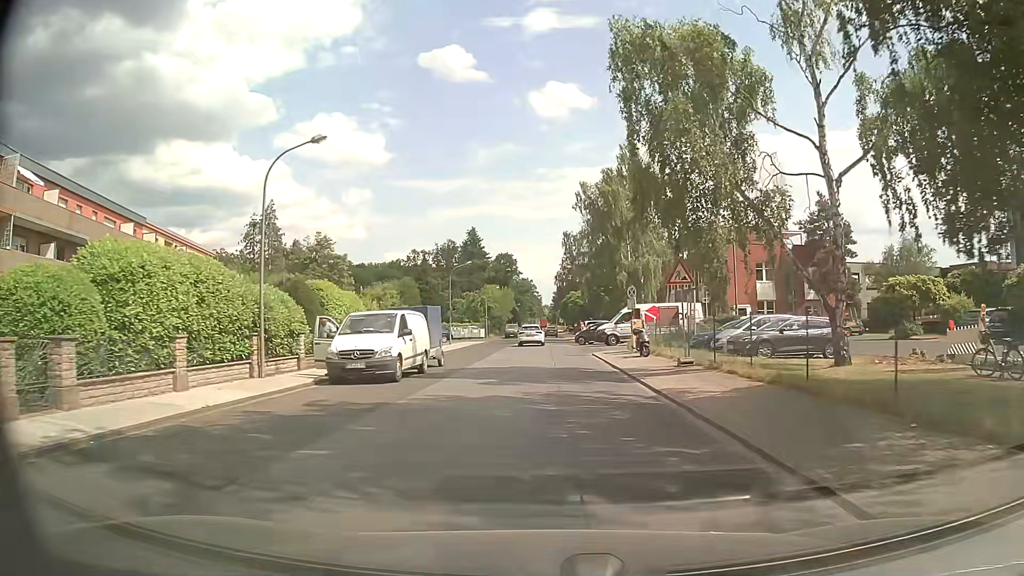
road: unclassified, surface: asphalt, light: Day
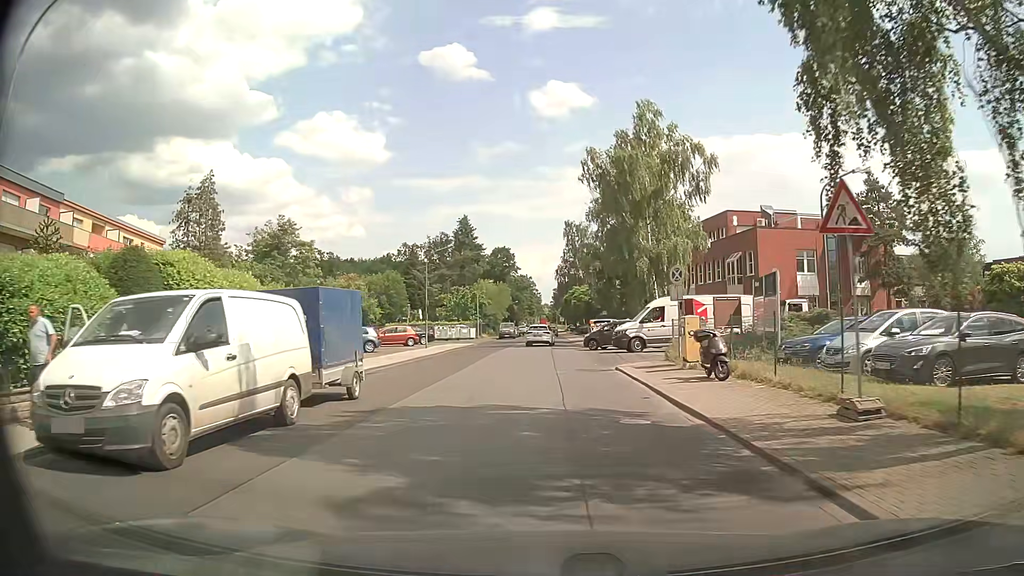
(0.0, +11.0) m; 0°
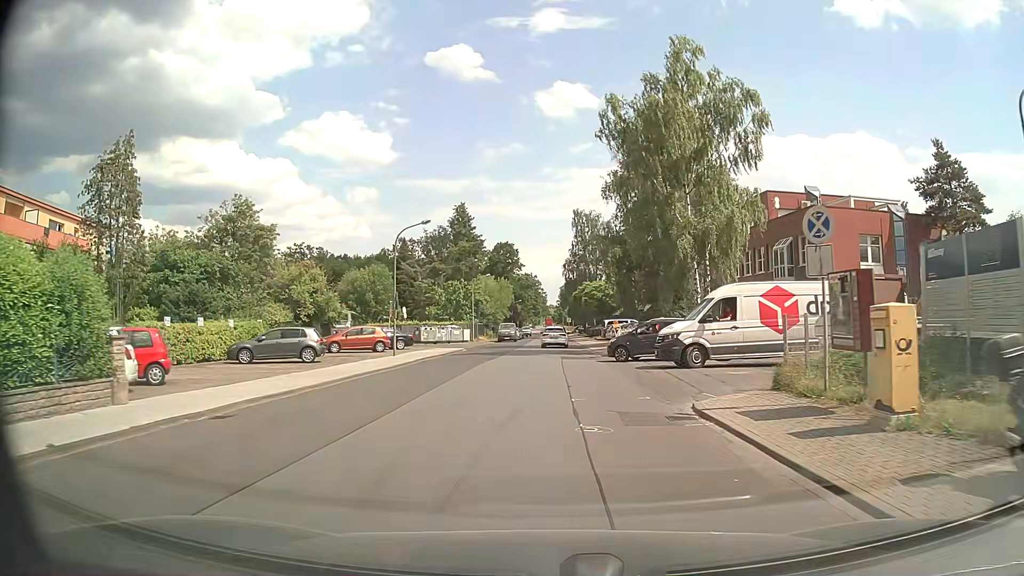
(0.0, +10.9) m; 0°
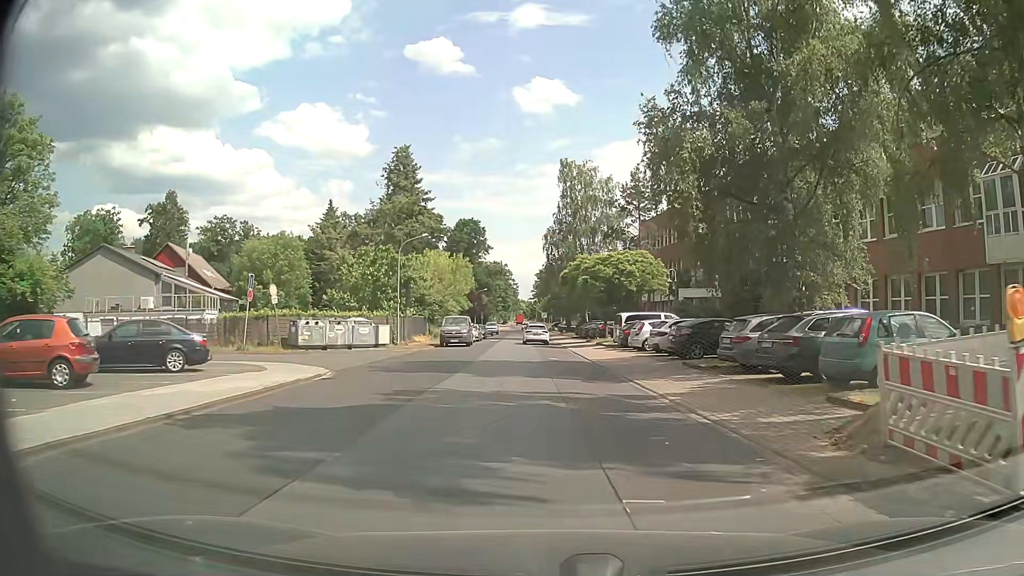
(-0.1, +26.5) m; +2°
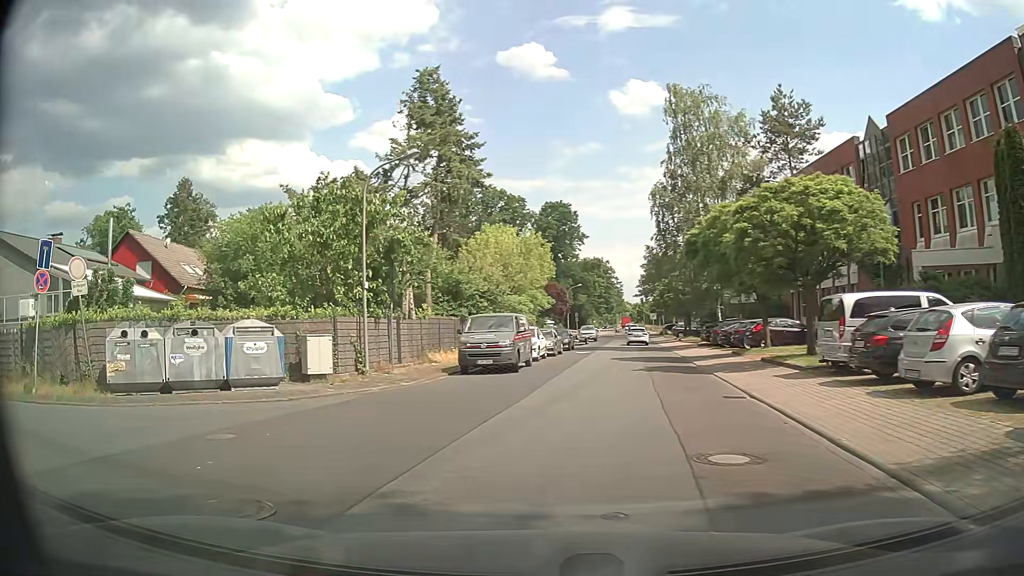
(+0.1, +20.6) m; -8°
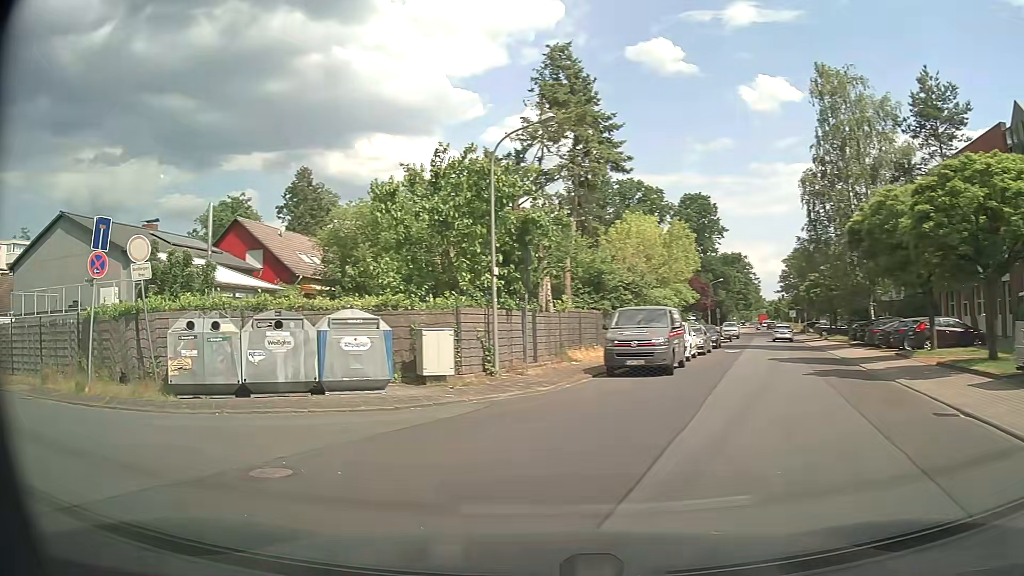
(-0.3, +2.9) m; -10°
